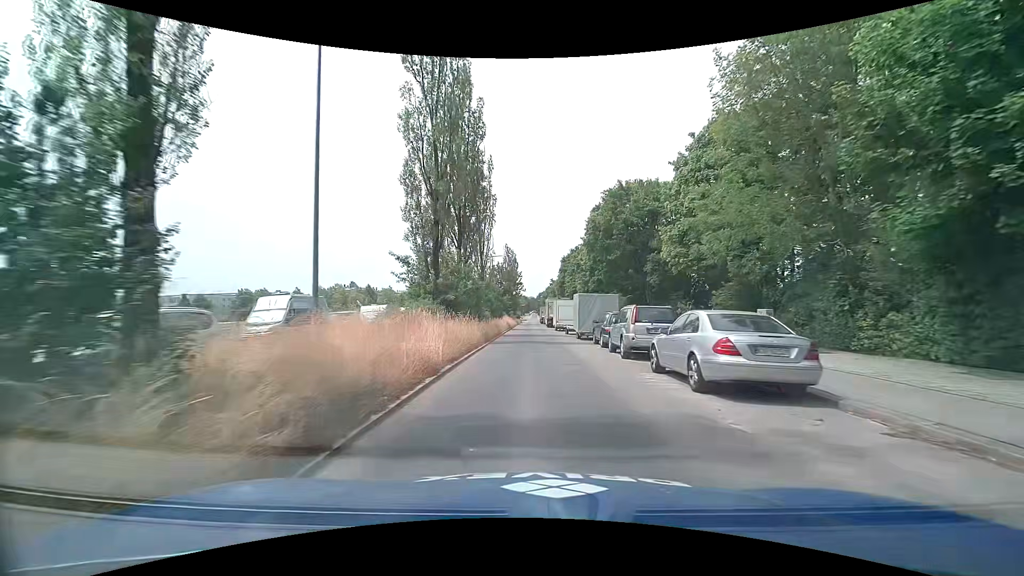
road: secondary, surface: asphalt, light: Day
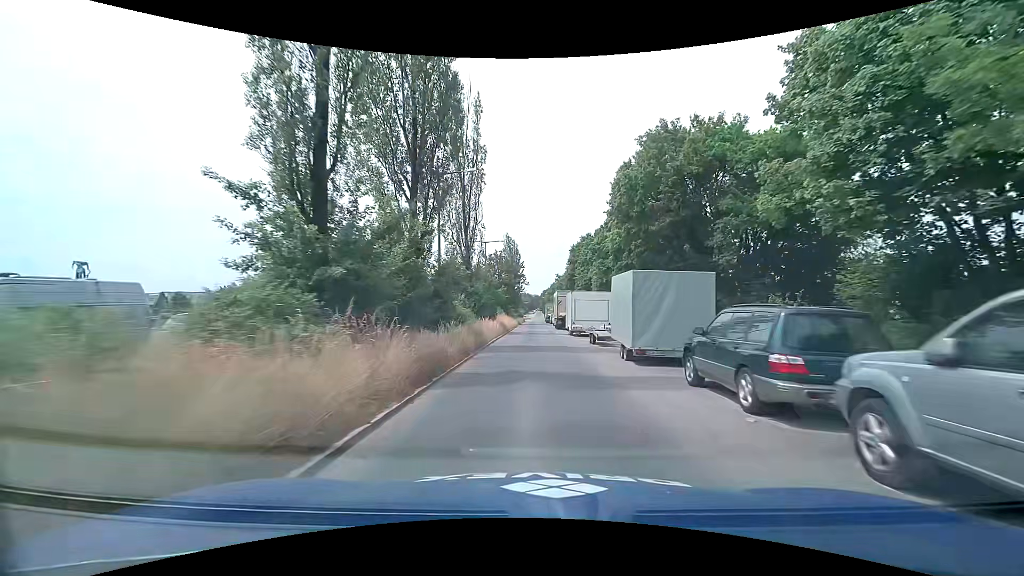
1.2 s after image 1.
(0.0, +13.5) m; 0°
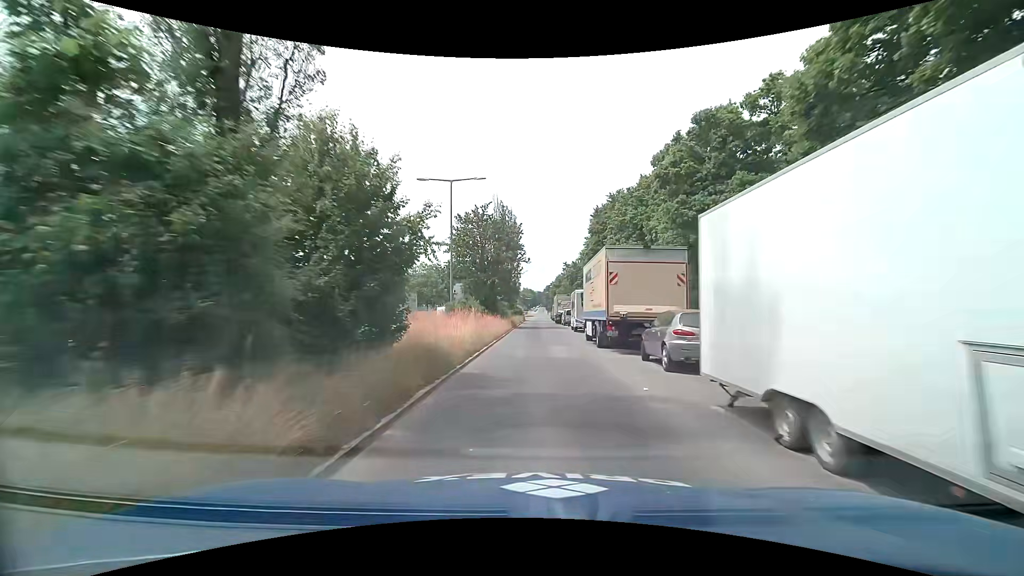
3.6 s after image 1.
(-0.1, +28.3) m; -1°
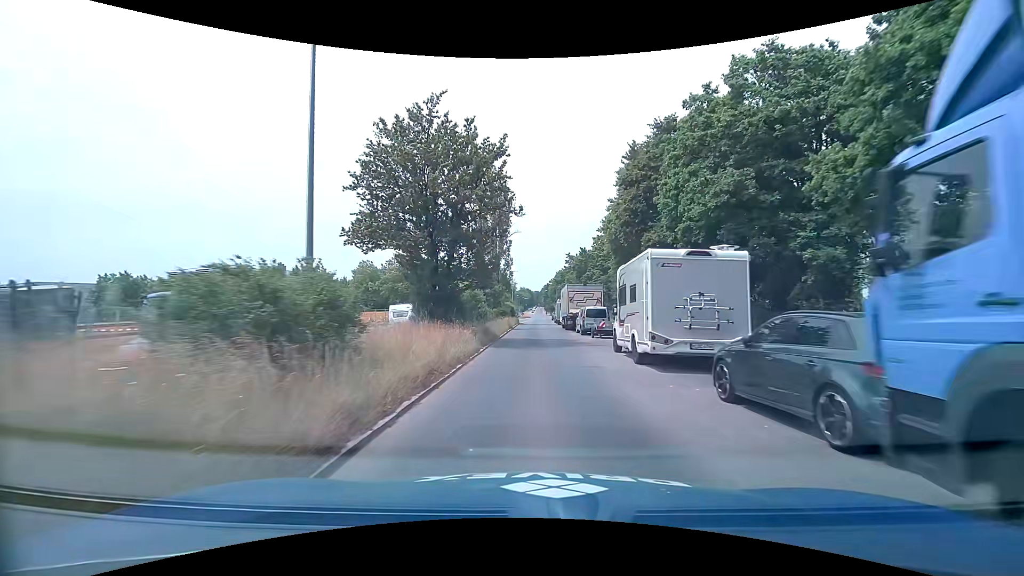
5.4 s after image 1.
(+0.2, +21.7) m; +1°
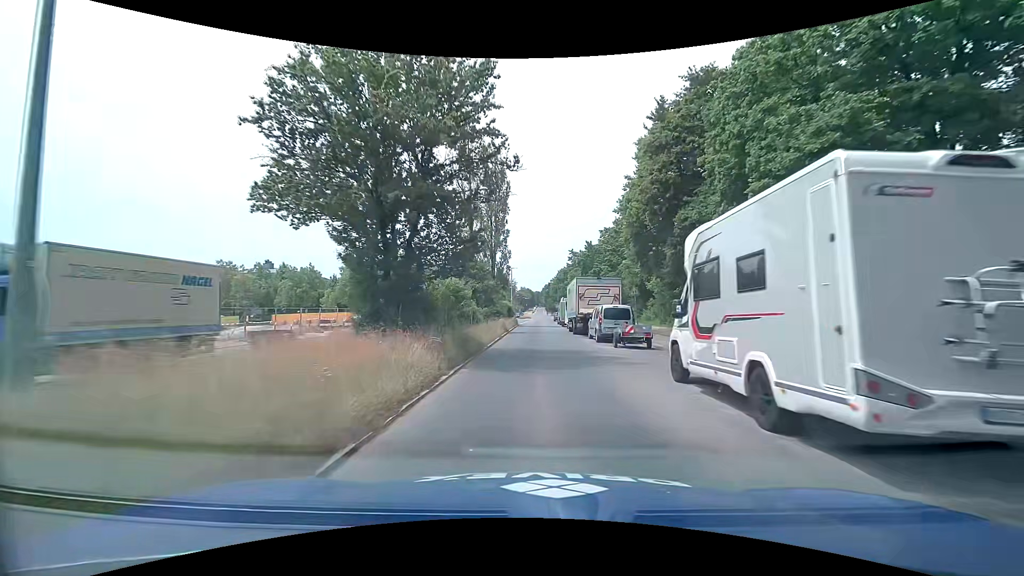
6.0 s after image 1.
(-0.1, +7.3) m; -1°
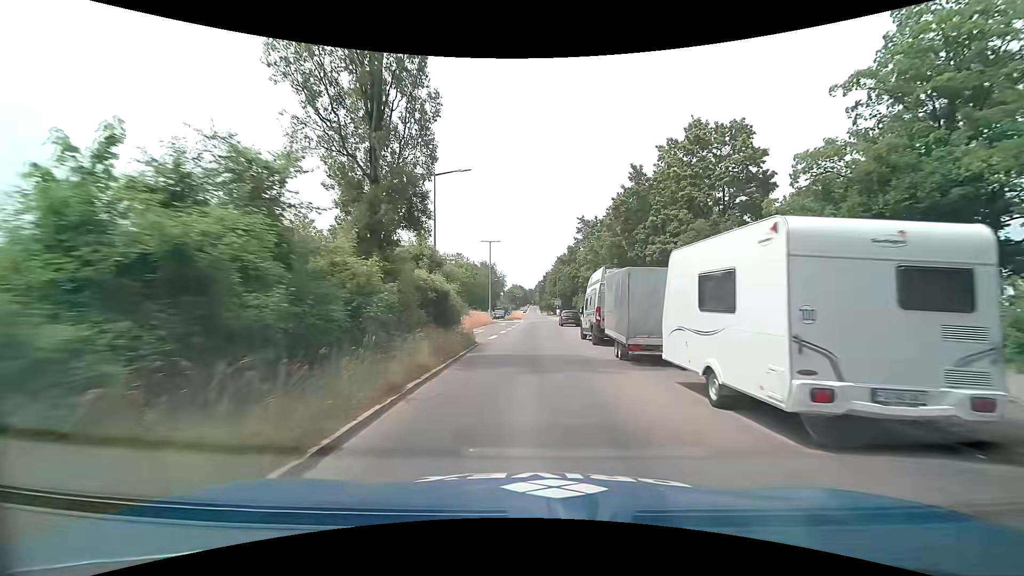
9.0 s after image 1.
(+0.2, +36.2) m; +1°
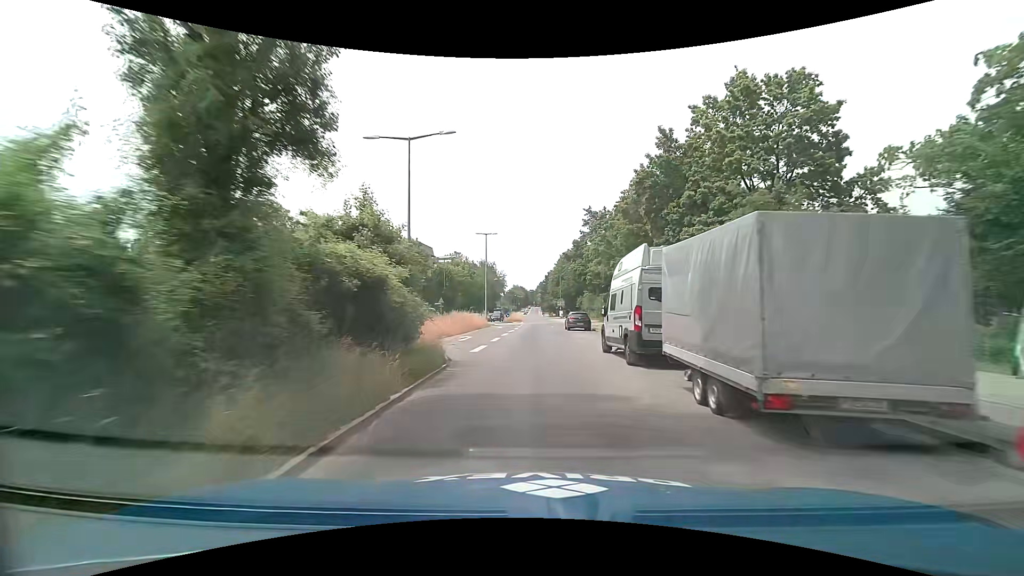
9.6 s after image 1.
(0.0, +7.2) m; 0°
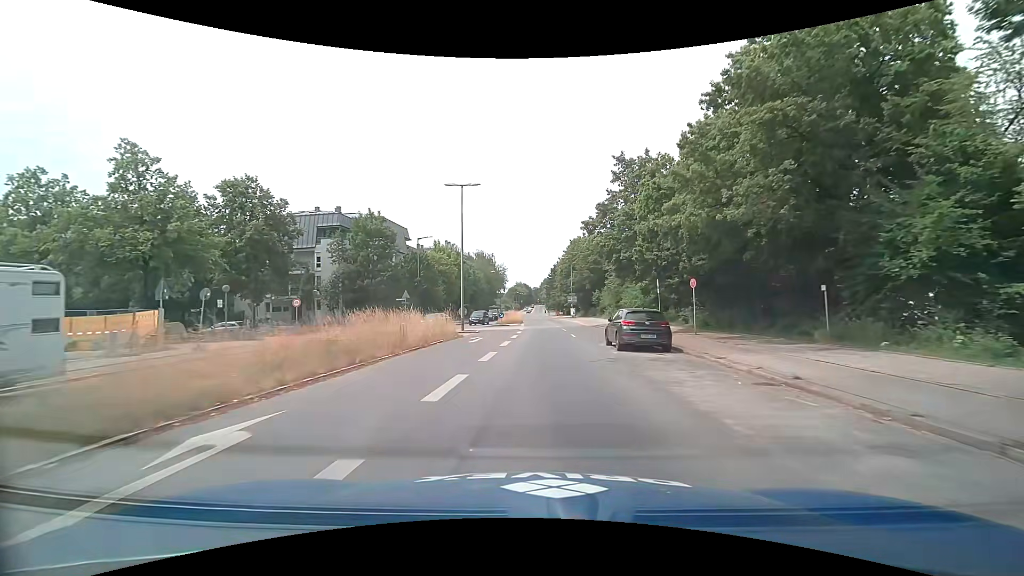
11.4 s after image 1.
(-0.2, +21.4) m; -1°
(0, +10) (0, +20) (0, +30) (+1, +40) (+2, +50) (+2, +60) (+3, +70) (+3, +80) (+3, +90) (+3, +100) m
